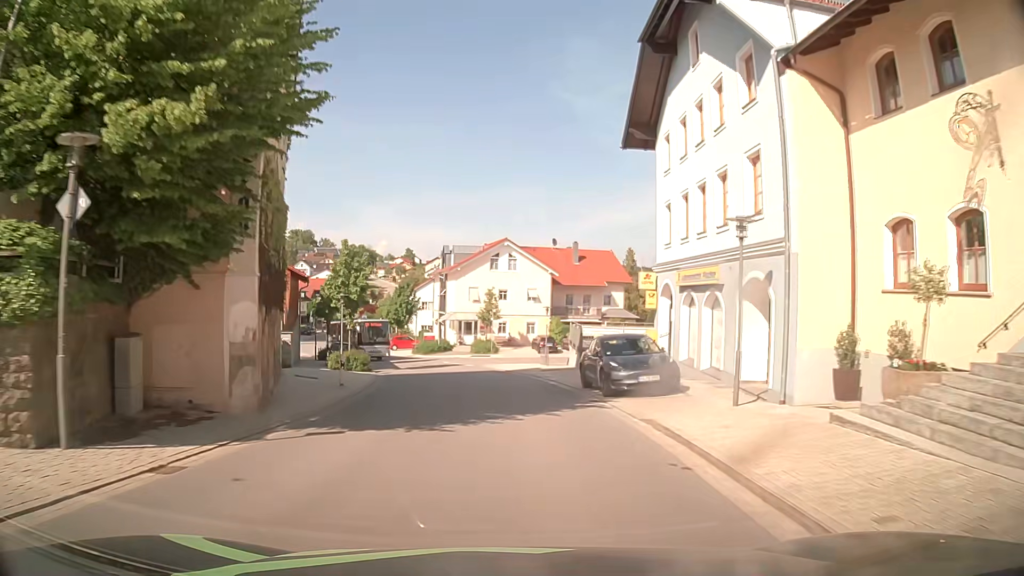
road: tertiary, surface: asphalt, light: Day
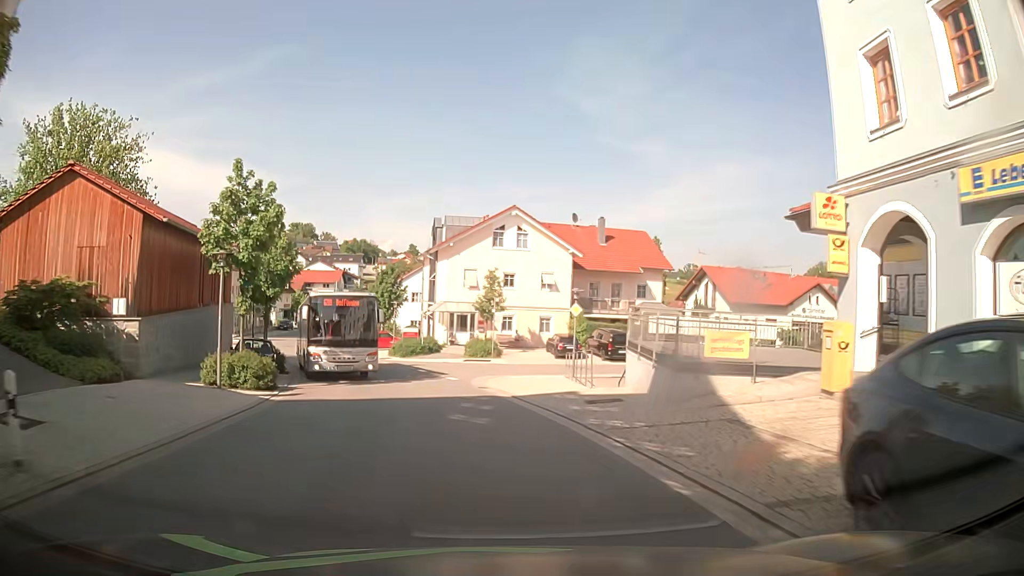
(-0.2, +15.2) m; -1°
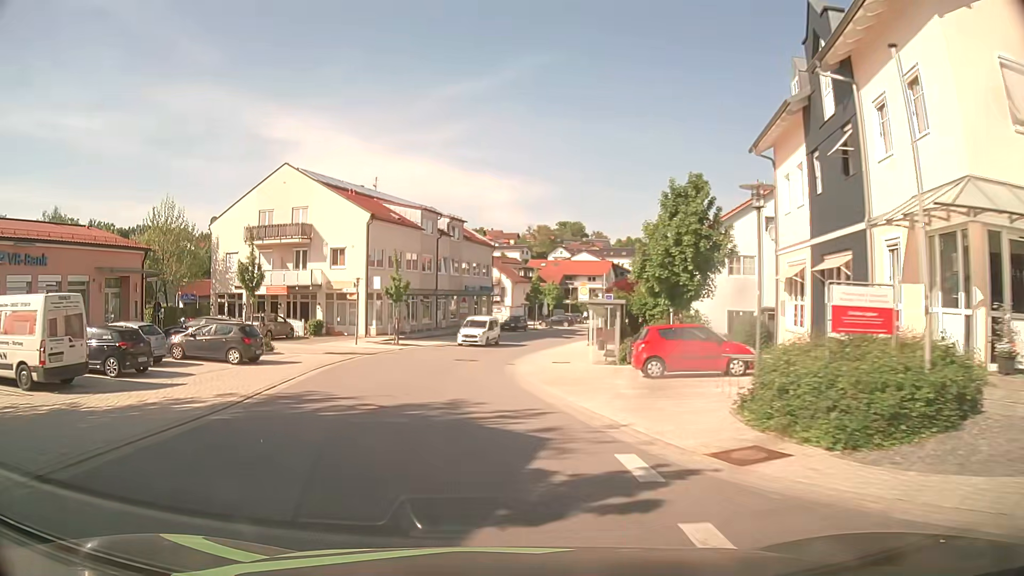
(-6.6, +37.0) m; -23°
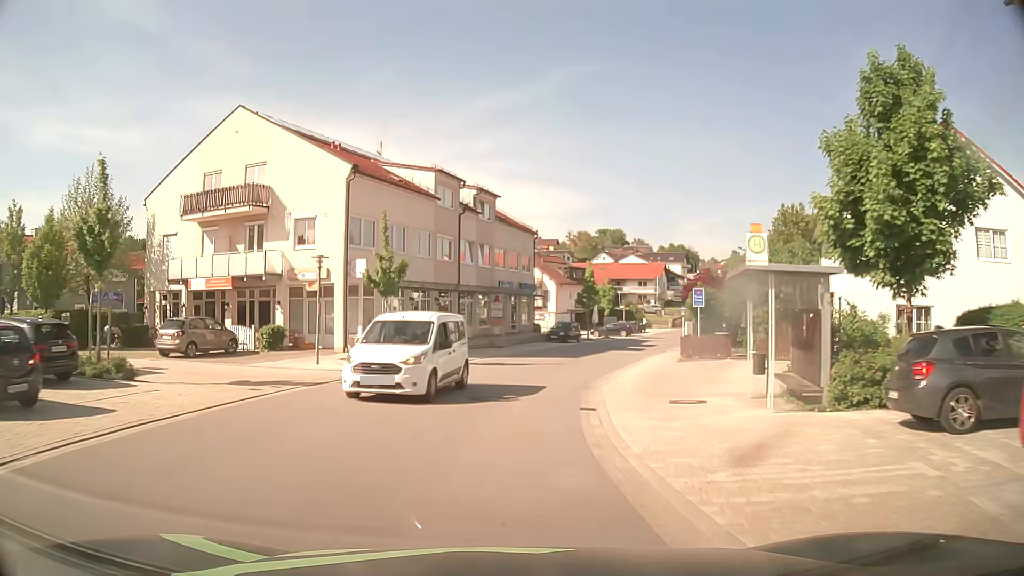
(-0.7, +15.1) m; -4°
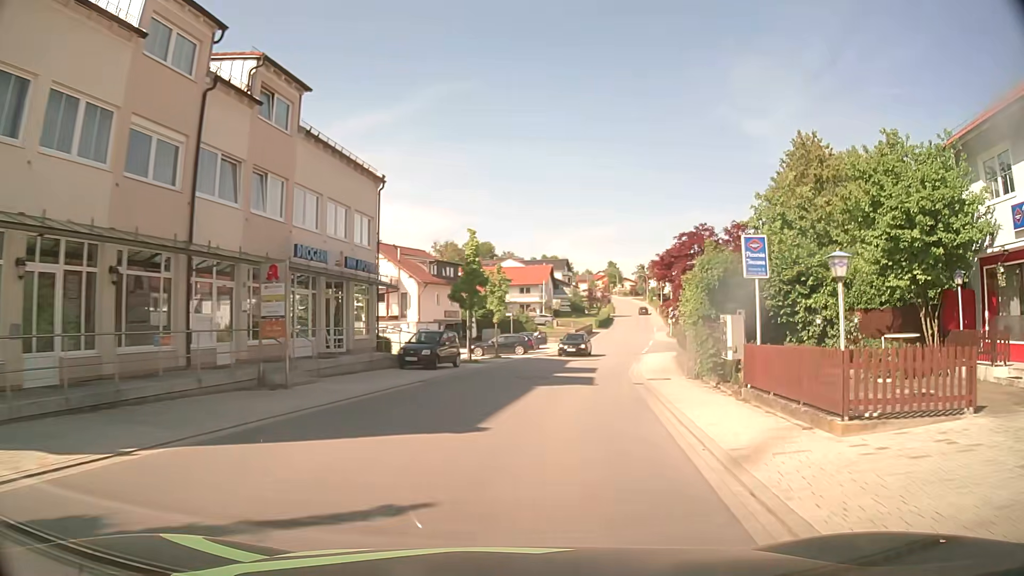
(+1.5, +22.6) m; +11°
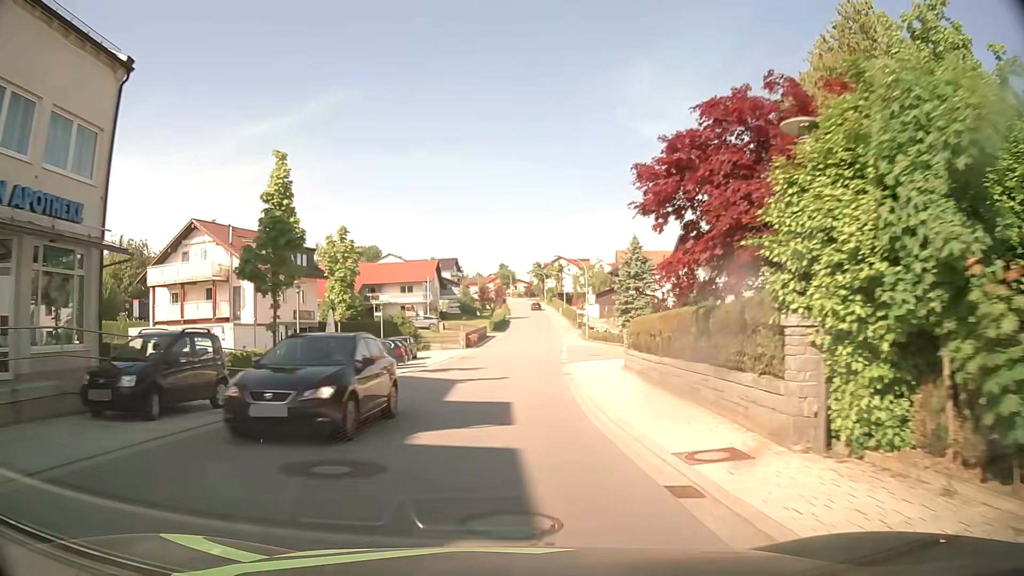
(+1.3, +15.0) m; +9°
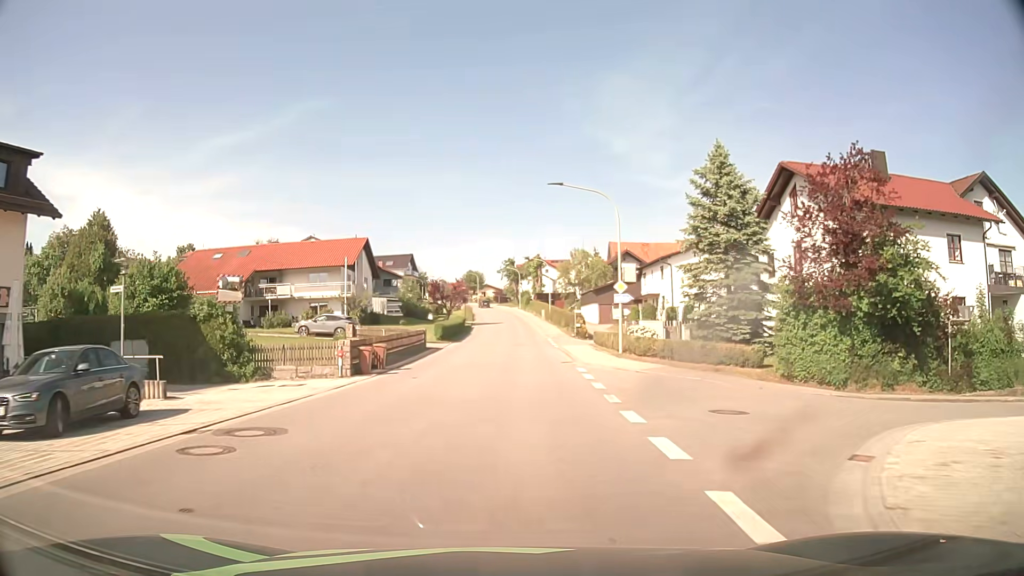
(+1.0, +30.3) m; +3°
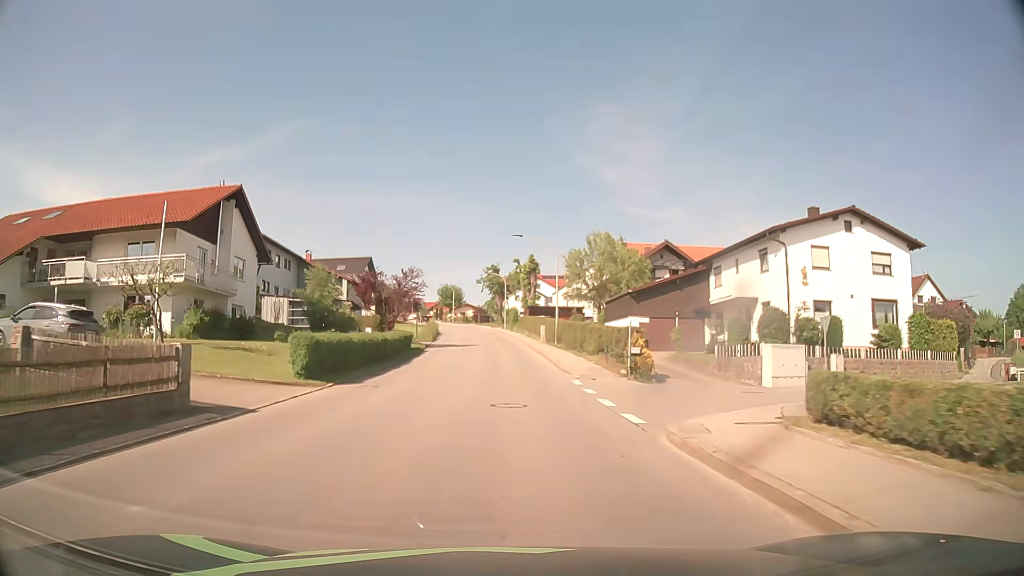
(+0.5, +29.9) m; +1°
(0, +10) (0, +20) (0, +30) (0, +40) (-1, +50) (-1, +60) (-2, +70) (-3, +80) (-4, +90) (-6, +100) m
